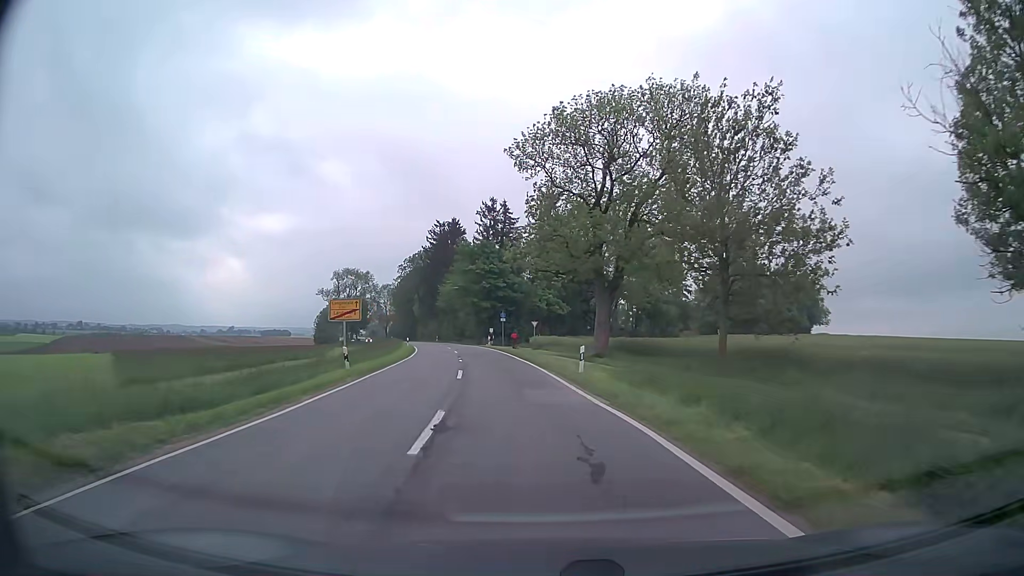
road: tertiary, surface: asphalt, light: Day
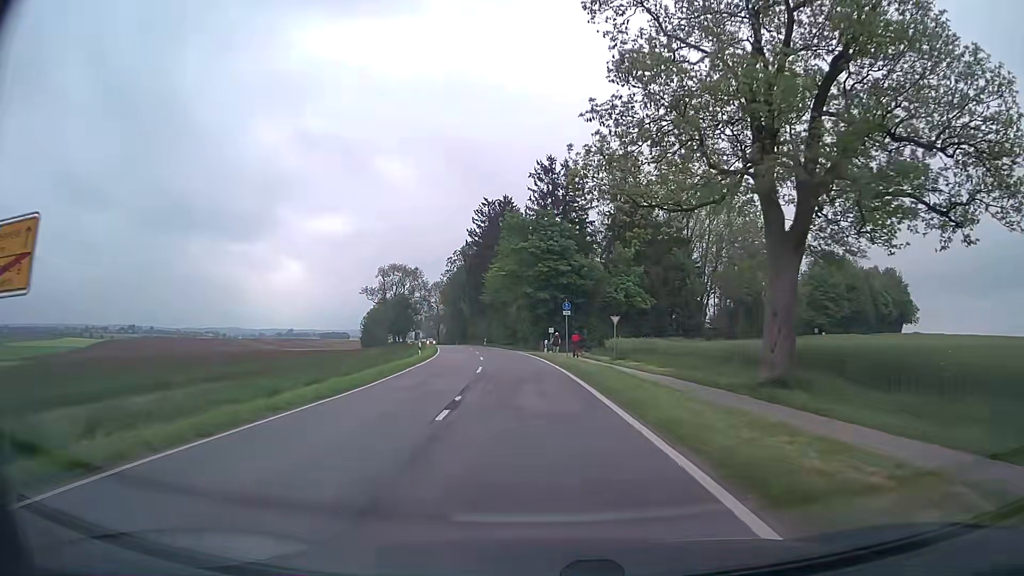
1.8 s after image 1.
(-1.1, +21.4) m; -6°
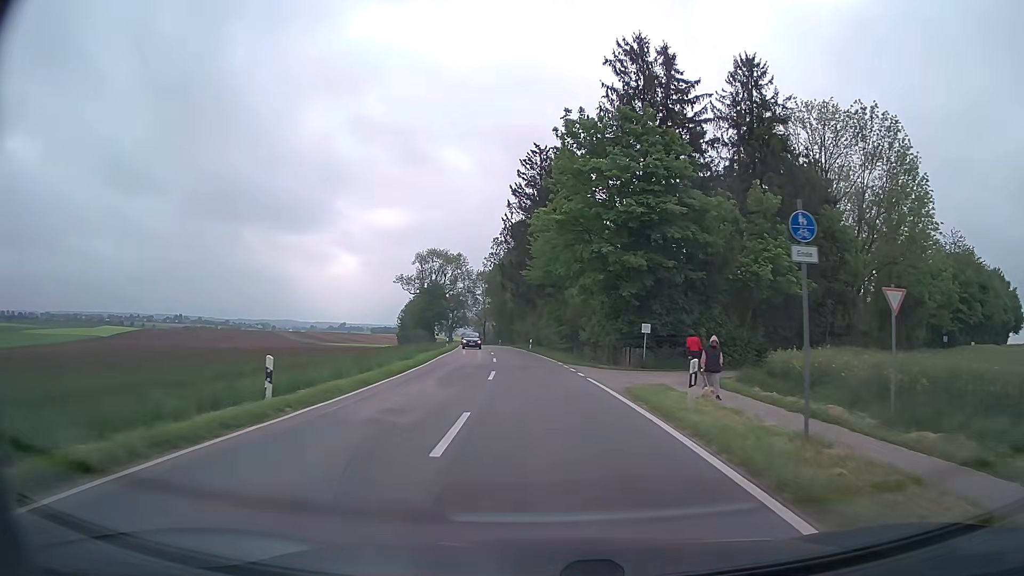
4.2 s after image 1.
(-1.2, +28.1) m; -5°
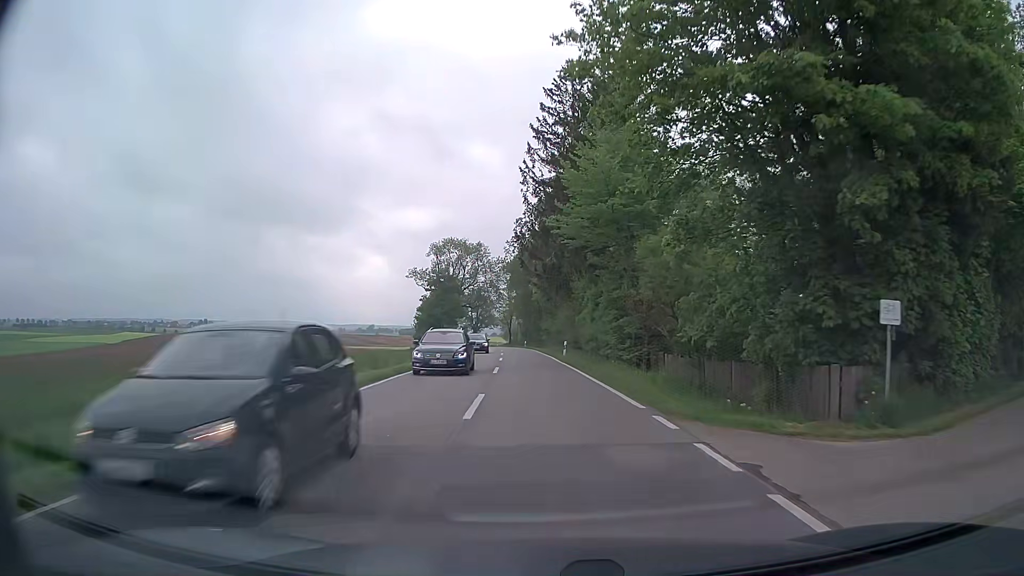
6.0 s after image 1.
(-0.5, +21.0) m; -3°
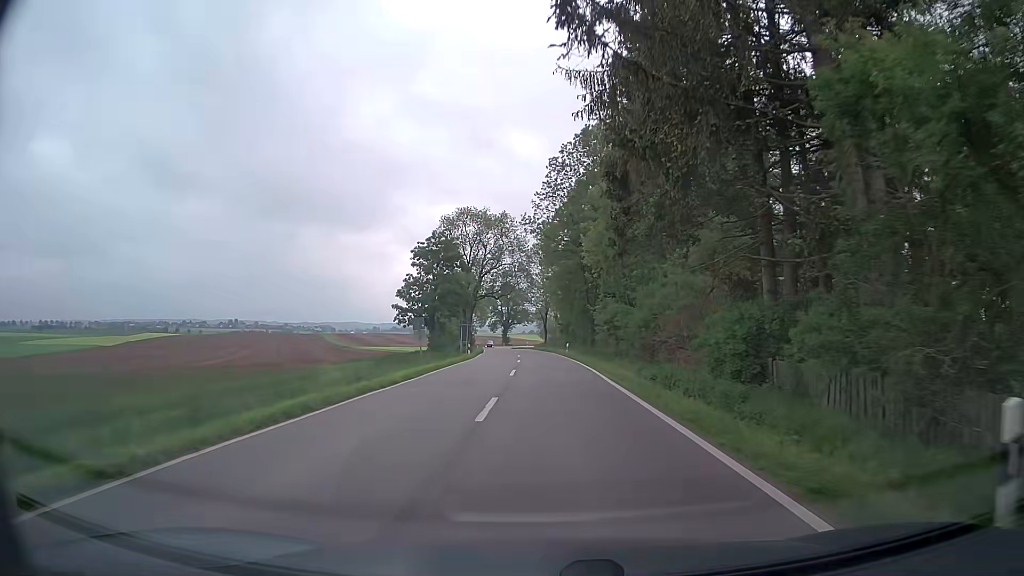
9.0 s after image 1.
(-1.2, +36.0) m; -3°
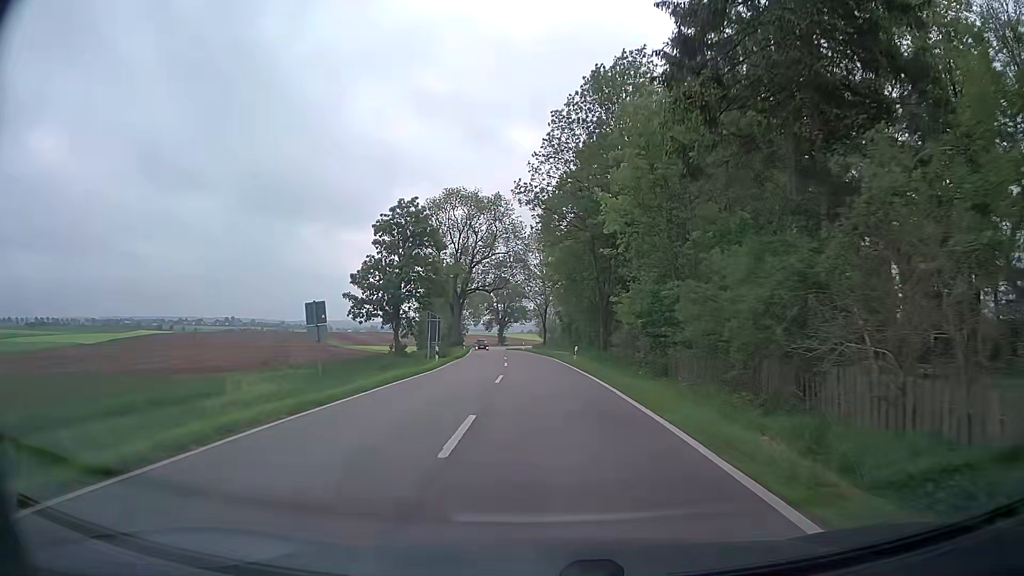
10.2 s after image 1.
(-0.1, +15.1) m; -1°
(0, +10) (0, +20) (0, +30) (0, +40) (-1, +50) (-2, +60) (-2, +70) (-3, +80) (-4, +90) (-5, +100) m
